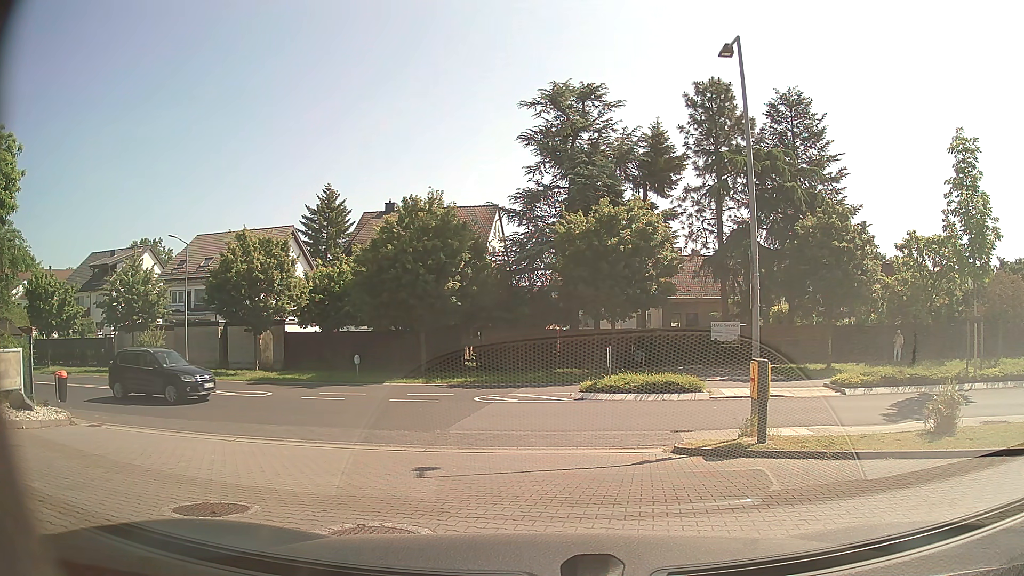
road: service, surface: paving_stones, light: Day
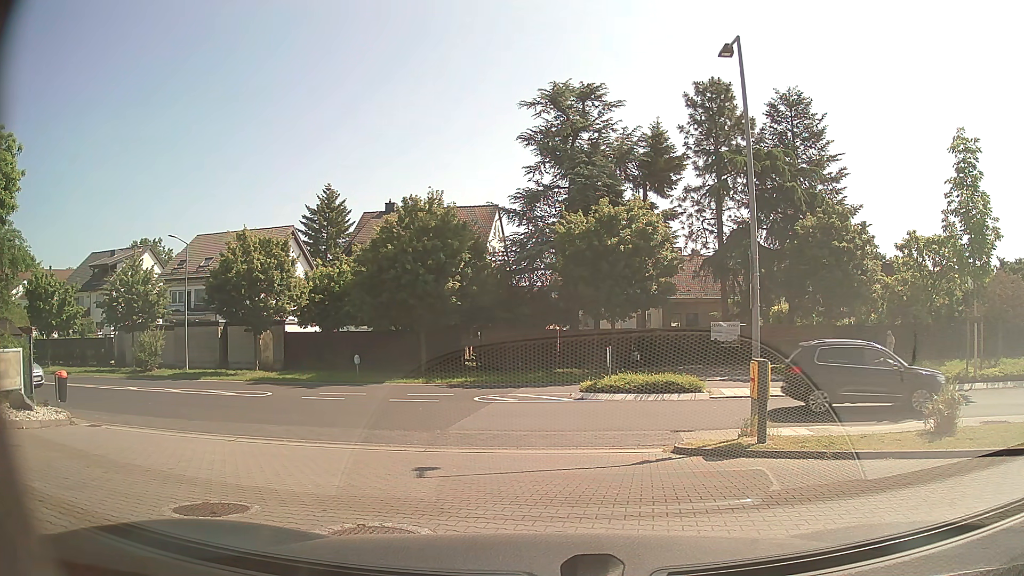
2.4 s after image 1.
(0.0, 0.0) m; 0°
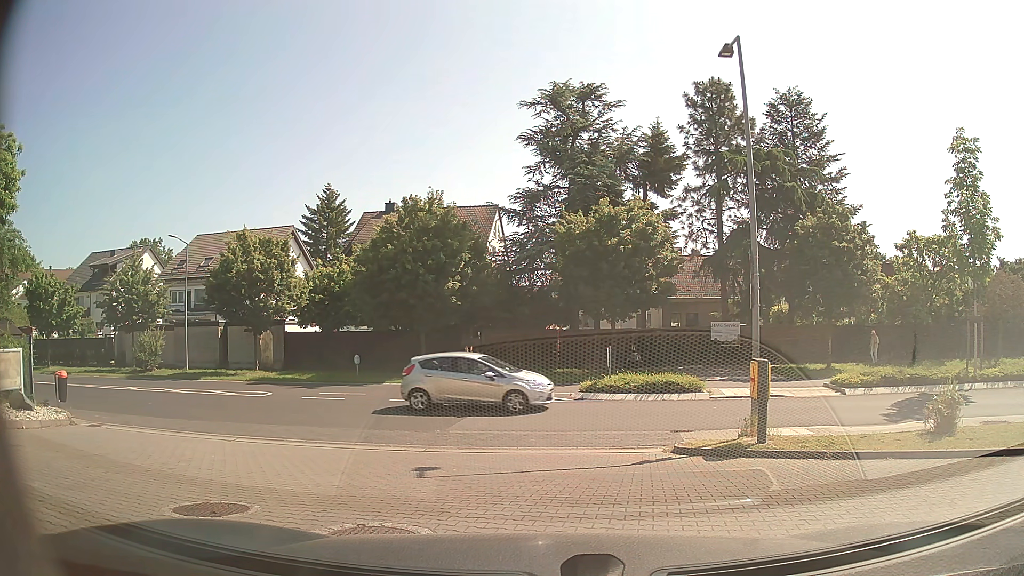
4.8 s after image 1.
(0.0, 0.0) m; 0°
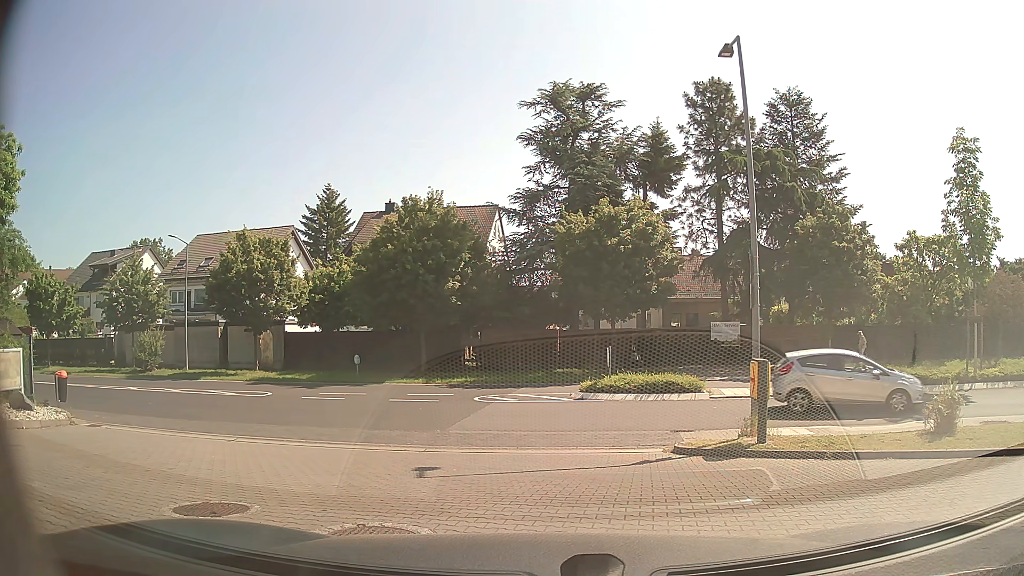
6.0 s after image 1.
(0.0, 0.0) m; 0°
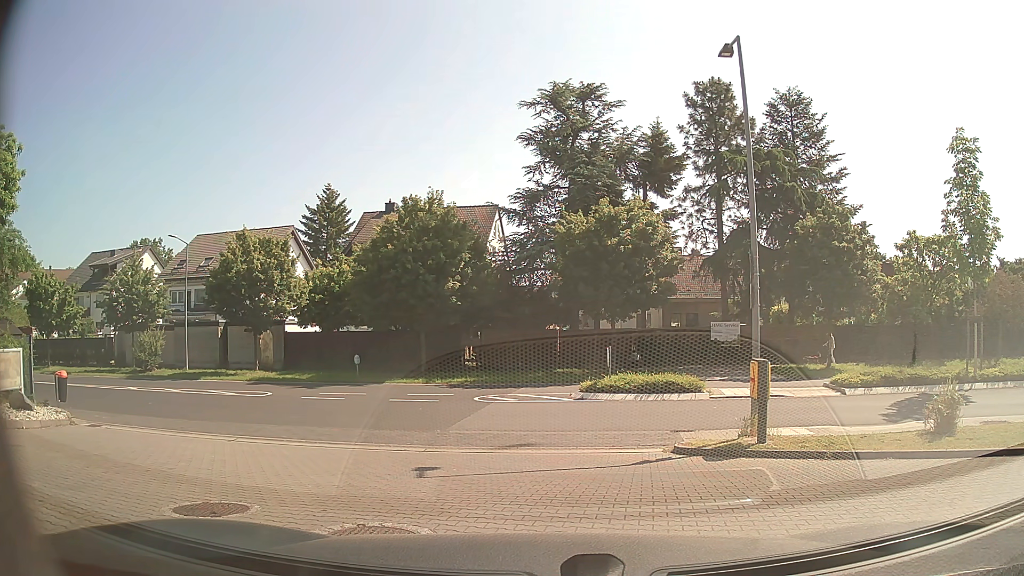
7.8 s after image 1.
(0.0, 0.0) m; 0°
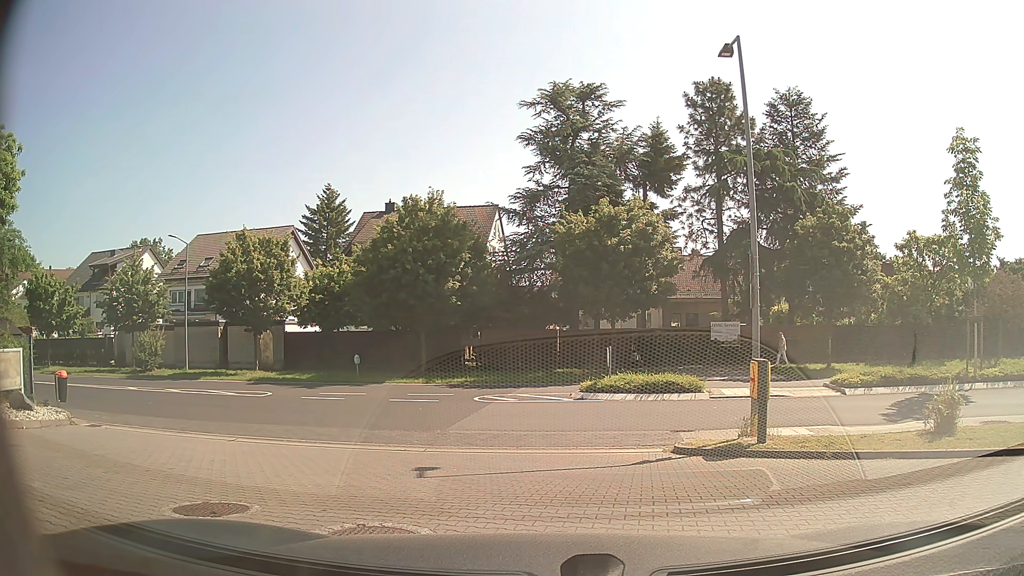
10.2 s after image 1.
(0.0, 0.0) m; 0°
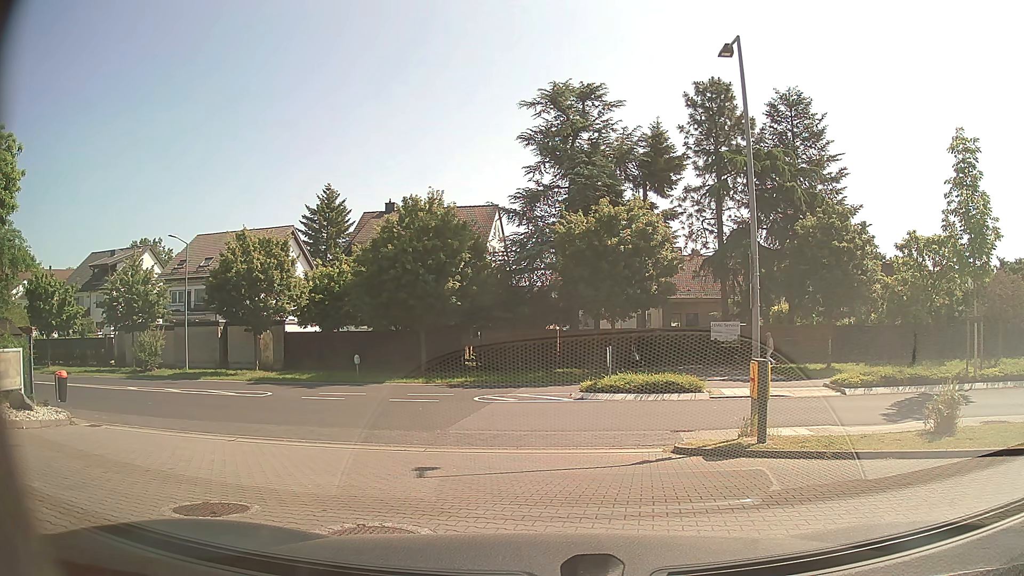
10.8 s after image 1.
(0.0, 0.0) m; 0°
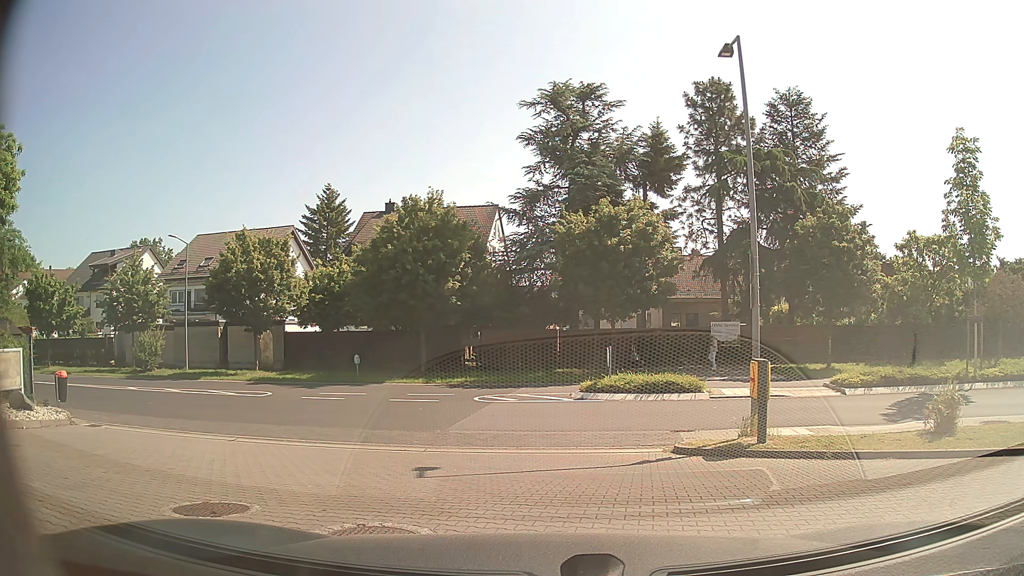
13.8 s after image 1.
(0.0, 0.0) m; 0°
